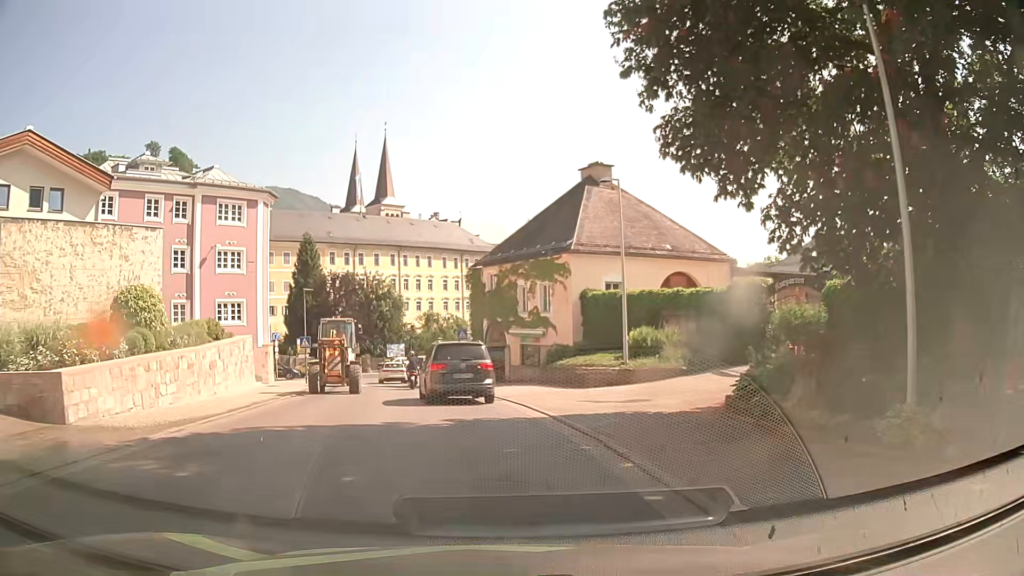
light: Day
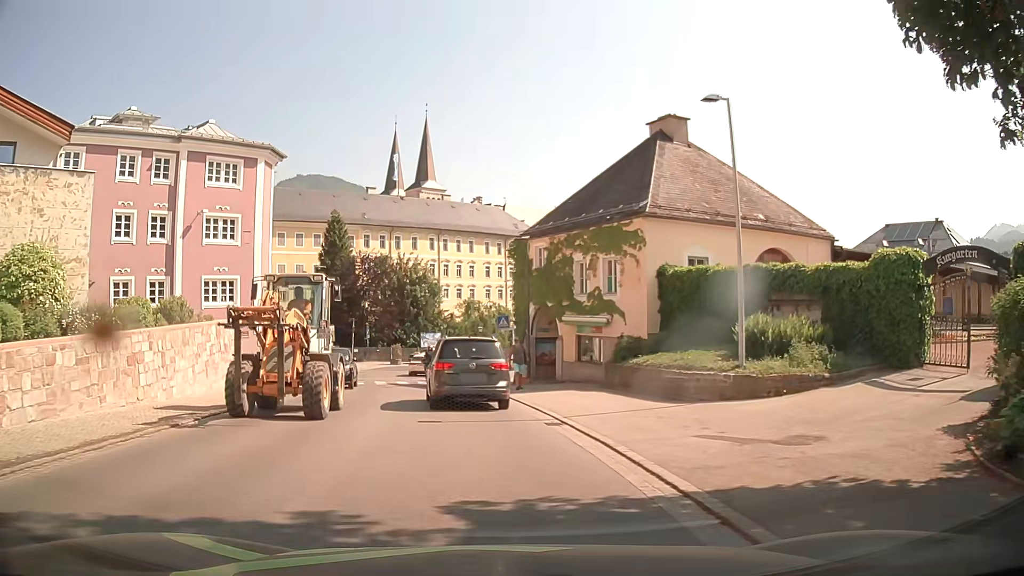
(-0.3, +7.3) m; -4°
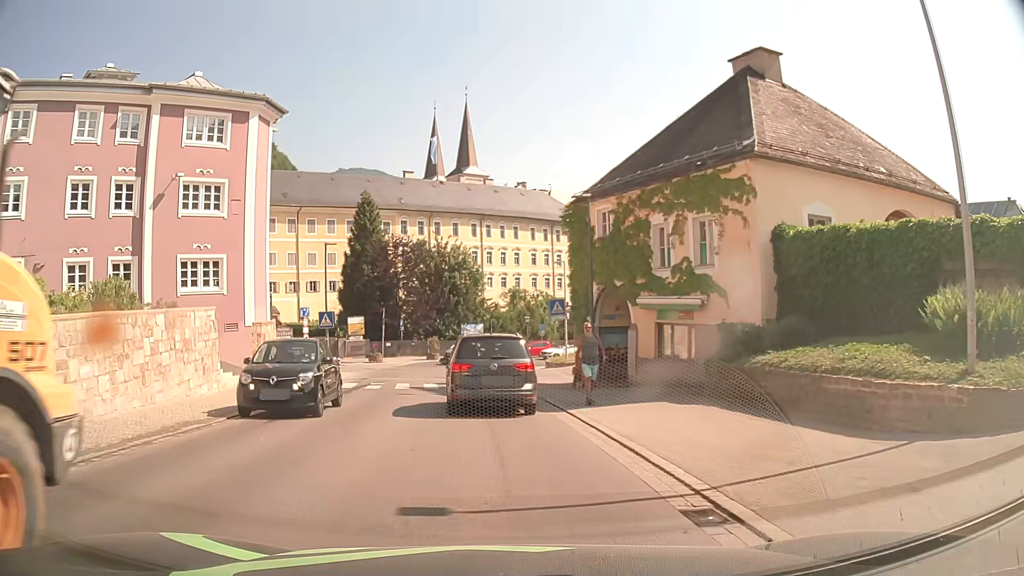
(-0.2, +6.8) m; -5°
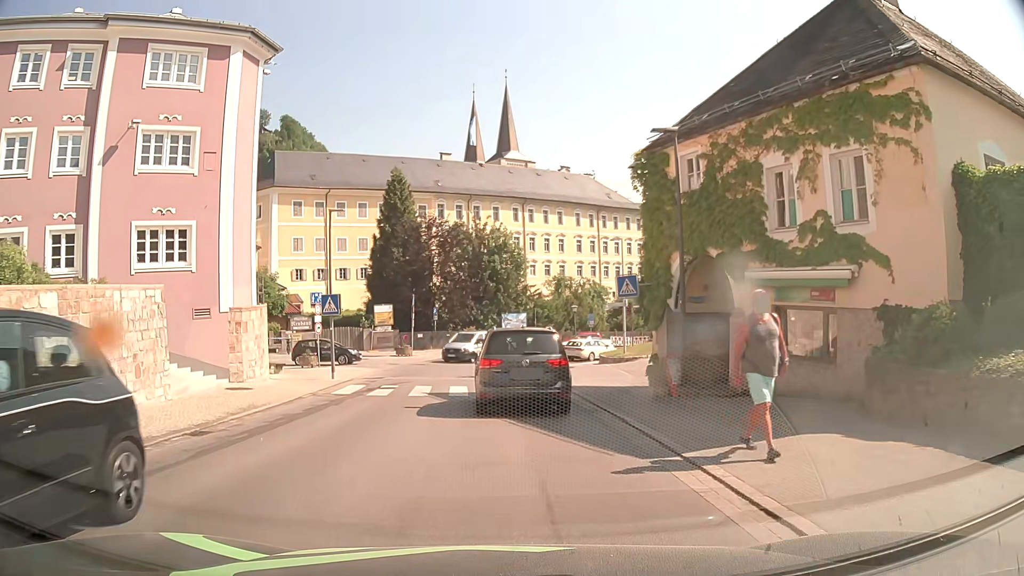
(-0.1, +6.3) m; -2°
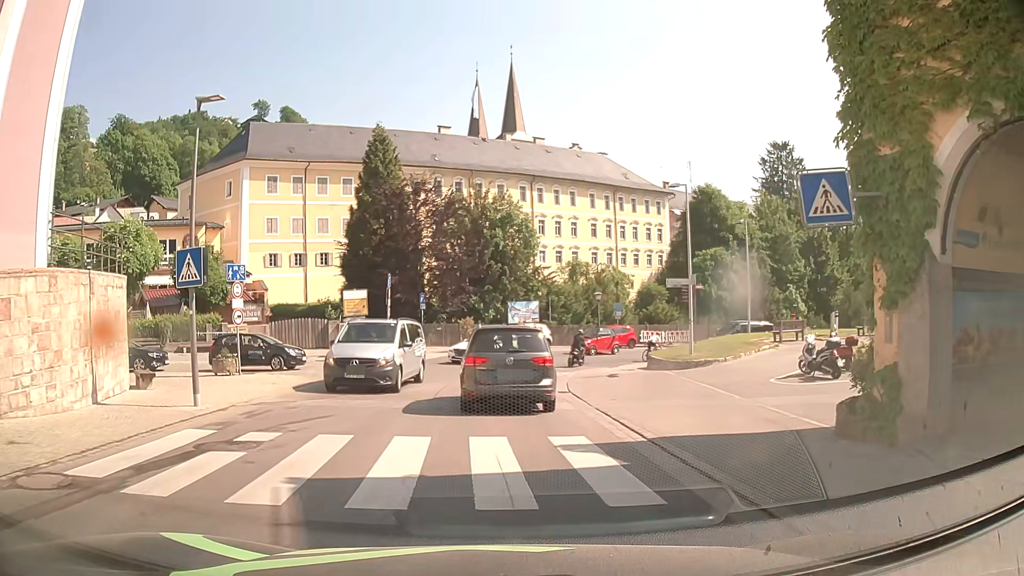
(-0.2, +11.9) m; -2°
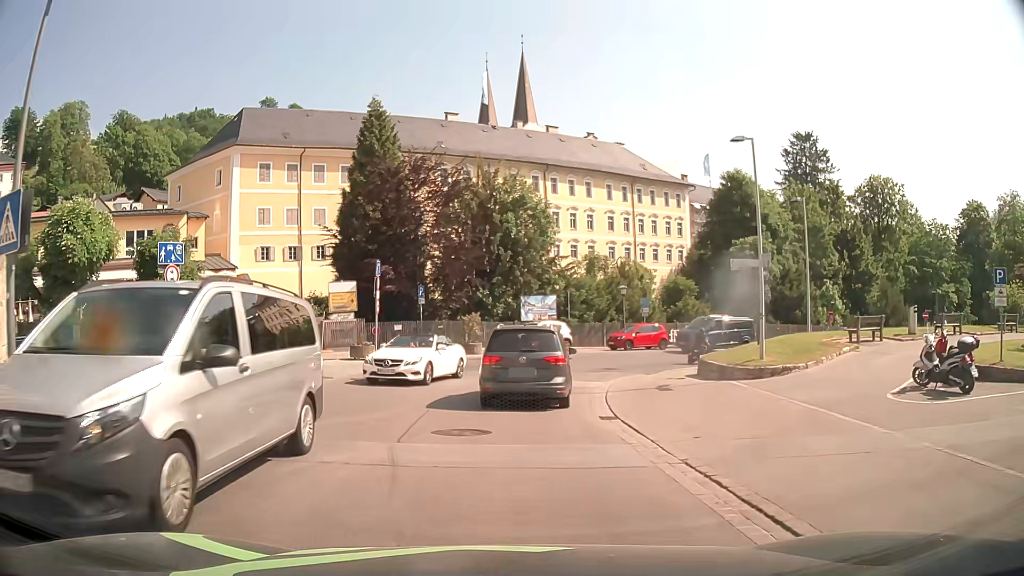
(+0.1, +6.0) m; -1°
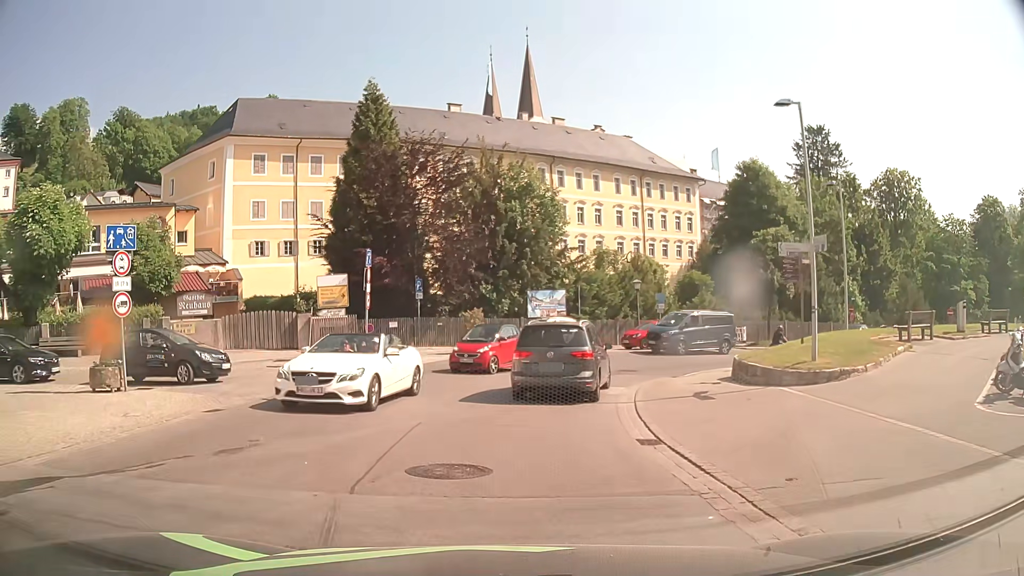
(+0.1, +3.1) m; +1°
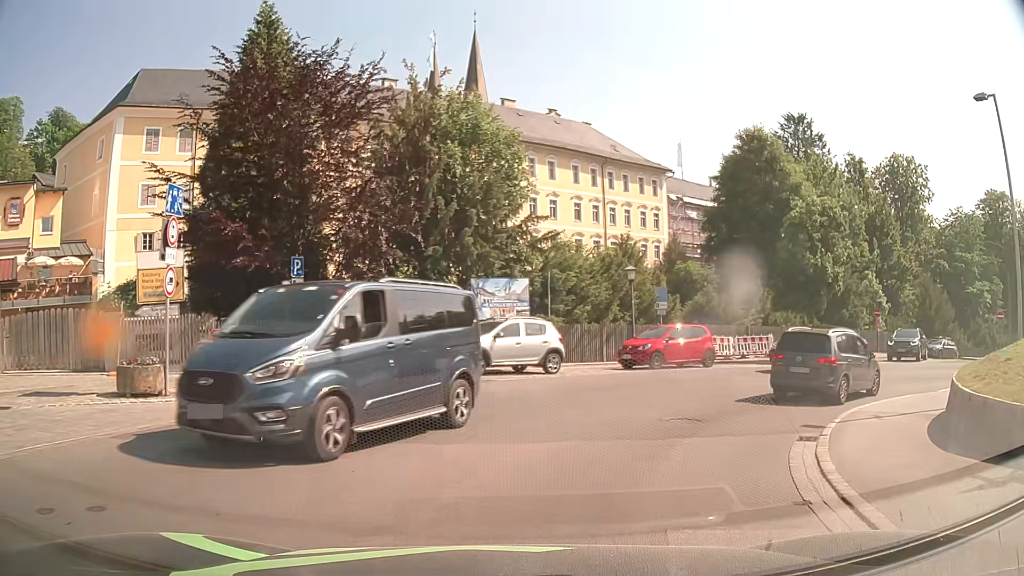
(0.0, +12.8) m; +4°
(+2, +10) (+8, +17) (+17, +22) (+26, +26) (+36, +28) (+46, +29) (+56, +29) (+66, +27) (+75, +24) (+83, +18) m
